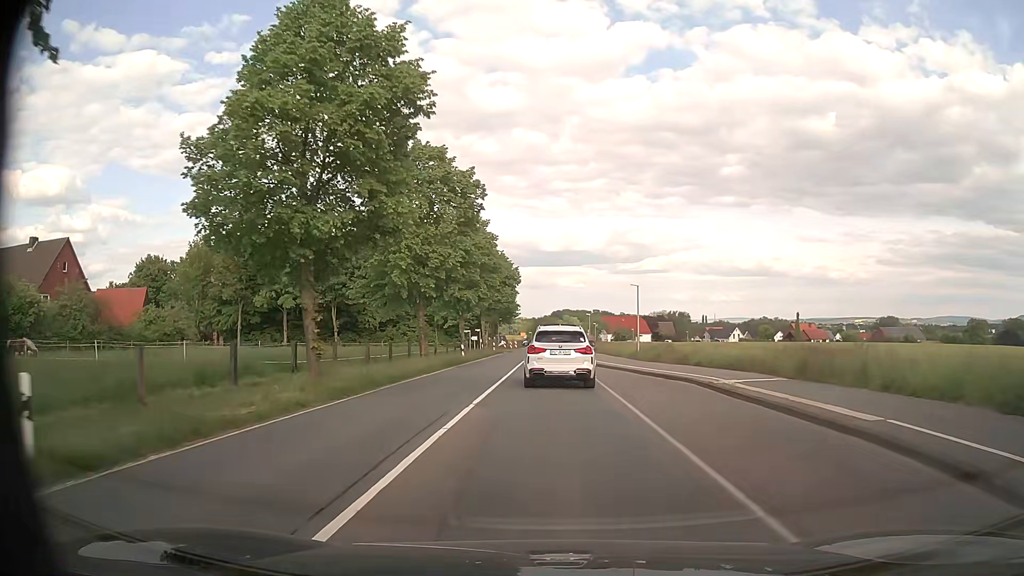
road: secondary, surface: asphalt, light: Day
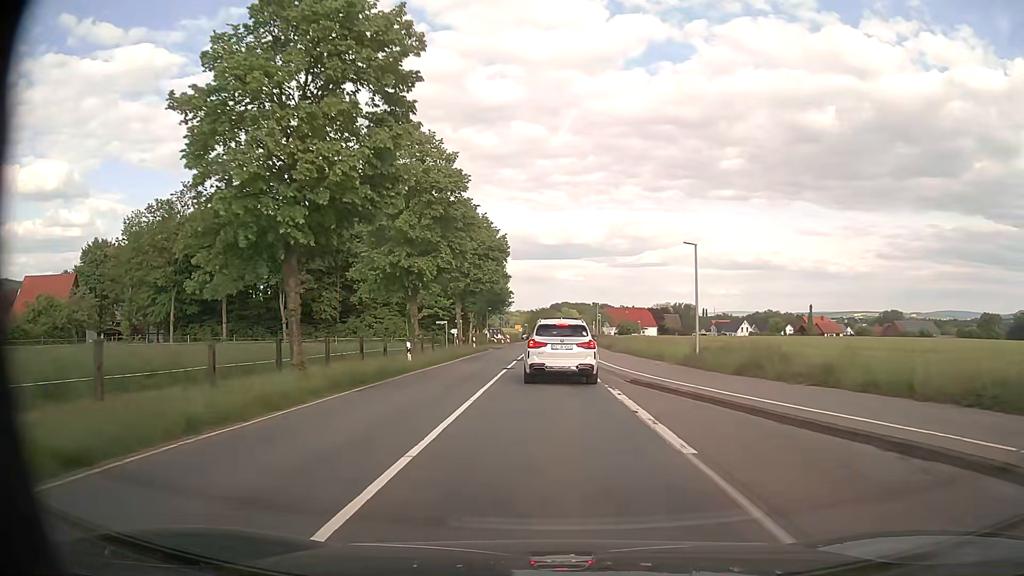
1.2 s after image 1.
(+0.1, +16.2) m; 0°
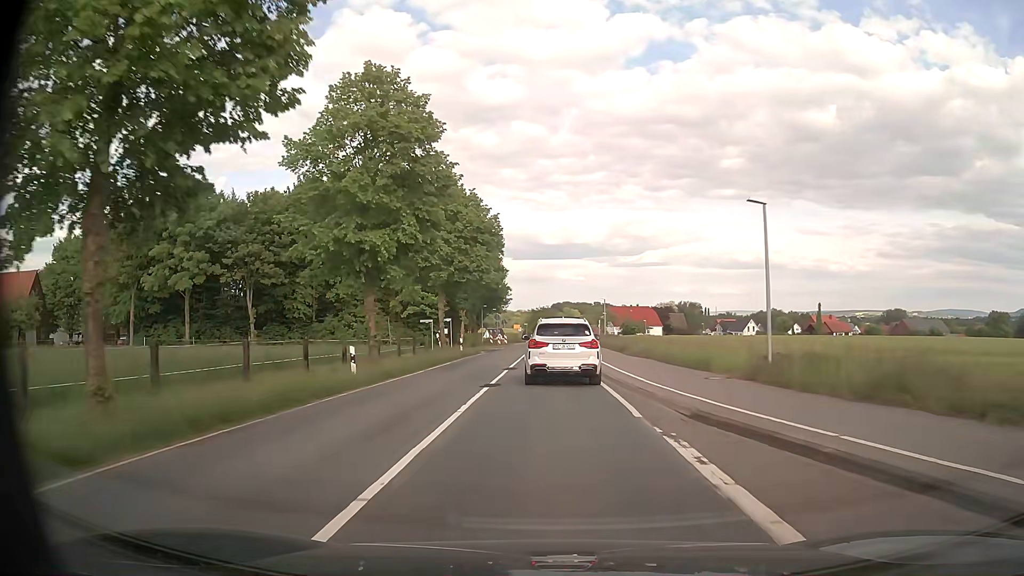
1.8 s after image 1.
(+0.1, +7.8) m; +1°
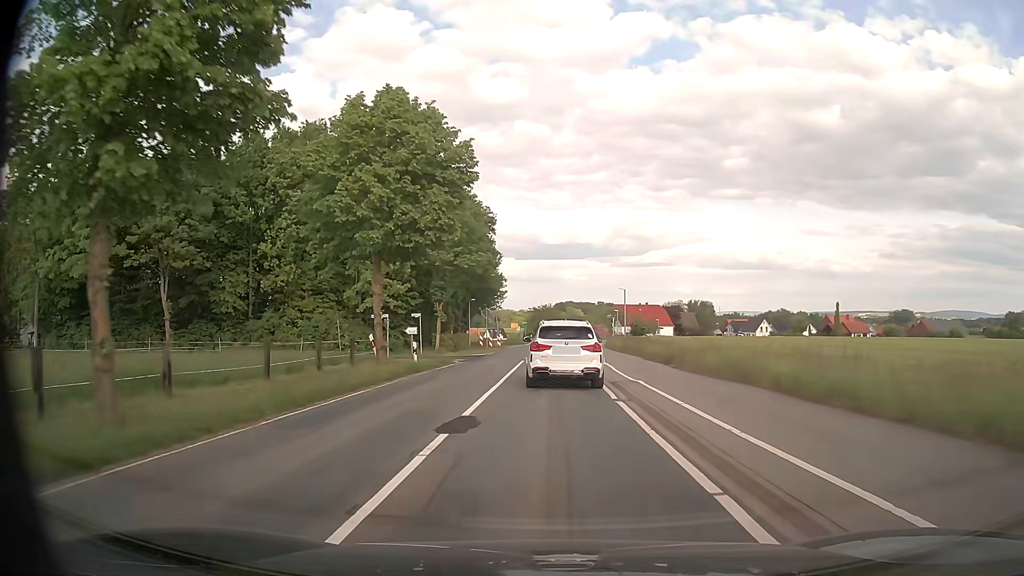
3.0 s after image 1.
(-0.1, +14.7) m; -1°
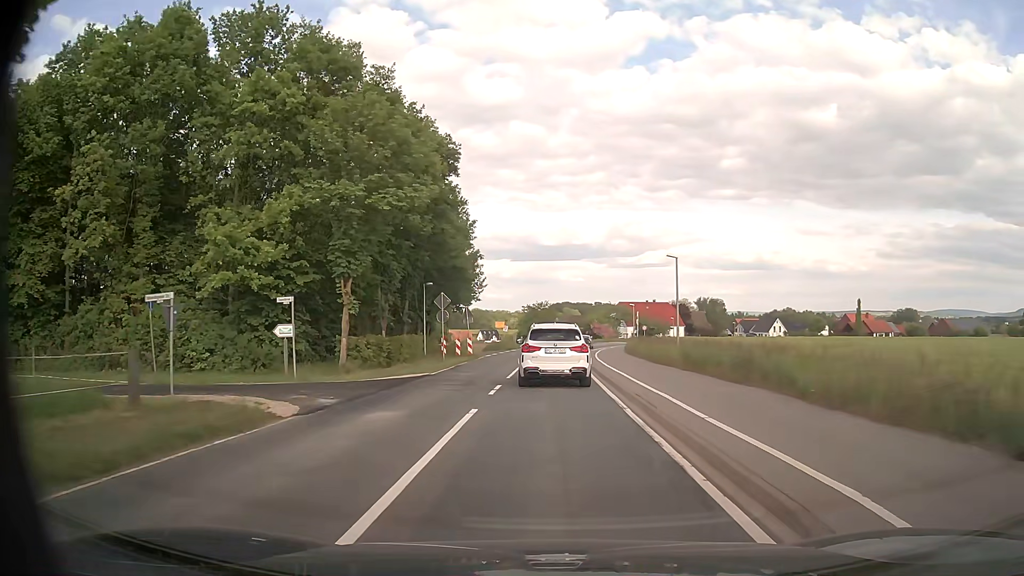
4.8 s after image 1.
(+0.1, +21.3) m; 0°
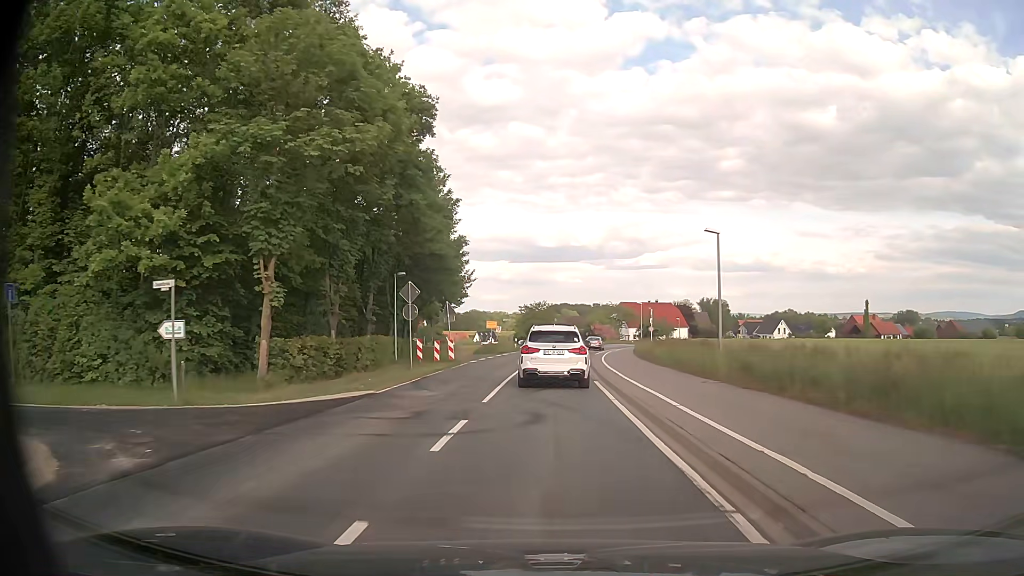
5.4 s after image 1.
(0.0, +7.5) m; 0°
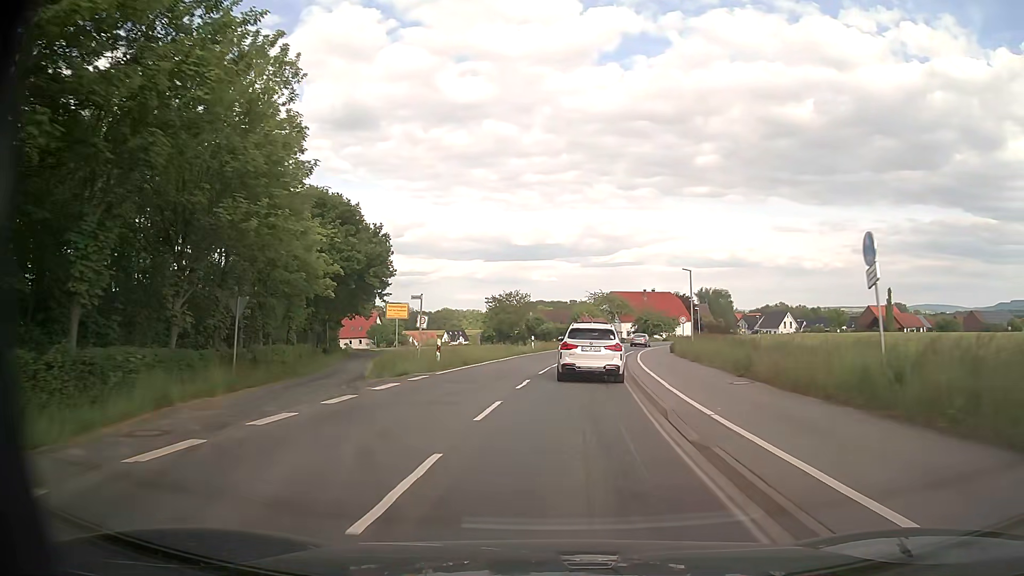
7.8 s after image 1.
(+0.3, +31.1) m; +2°
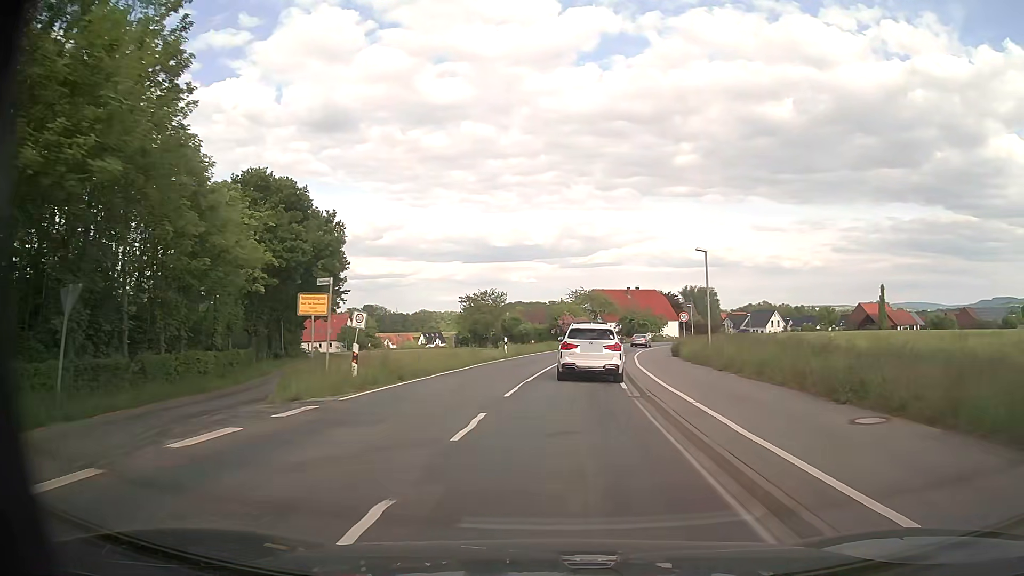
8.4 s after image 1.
(+0.1, +8.1) m; +2°
(0, +10) (+1, +20) (+2, +30) (+3, +40) (+5, +50) (+7, +60) (+9, +69) (+12, +79) (+15, +88) (+19, +97) m
